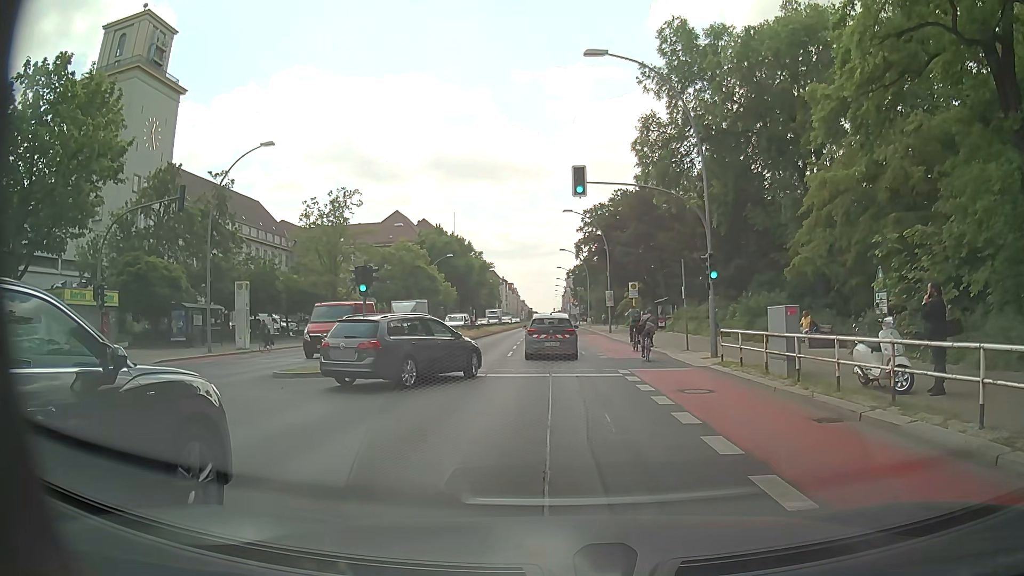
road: primary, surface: asphalt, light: Day
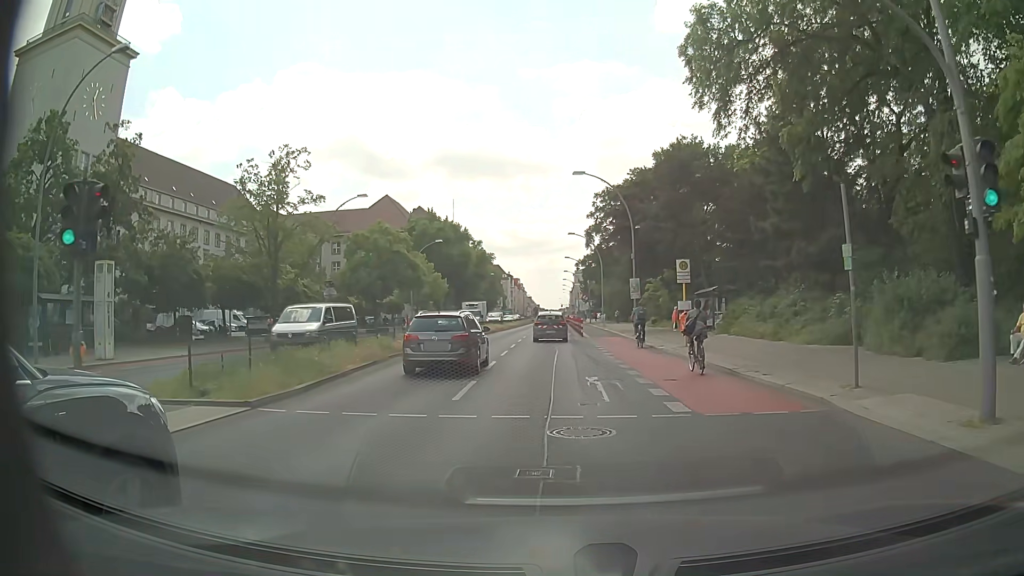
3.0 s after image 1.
(-0.2, +14.4) m; -2°
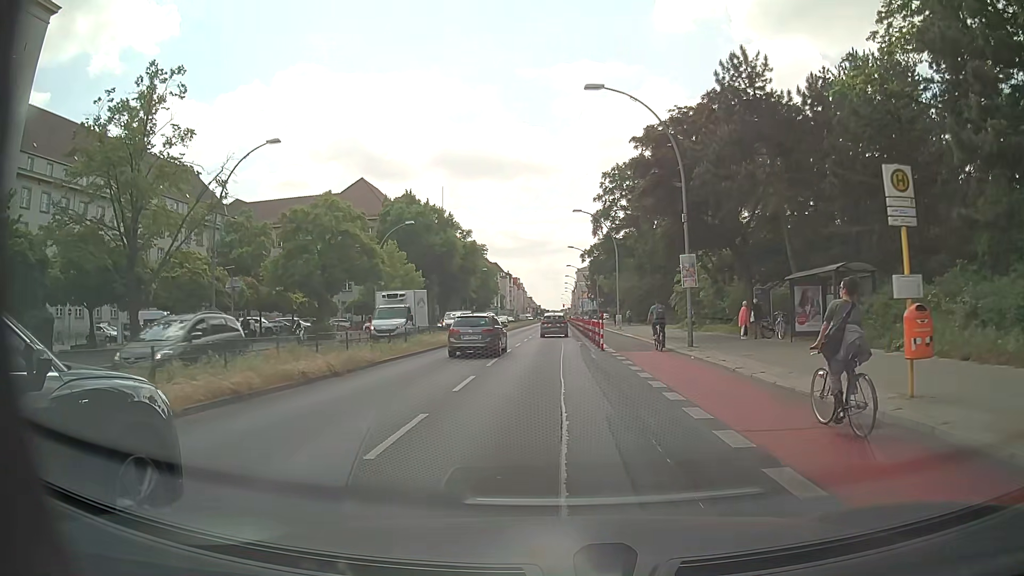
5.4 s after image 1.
(+0.1, +16.9) m; +1°
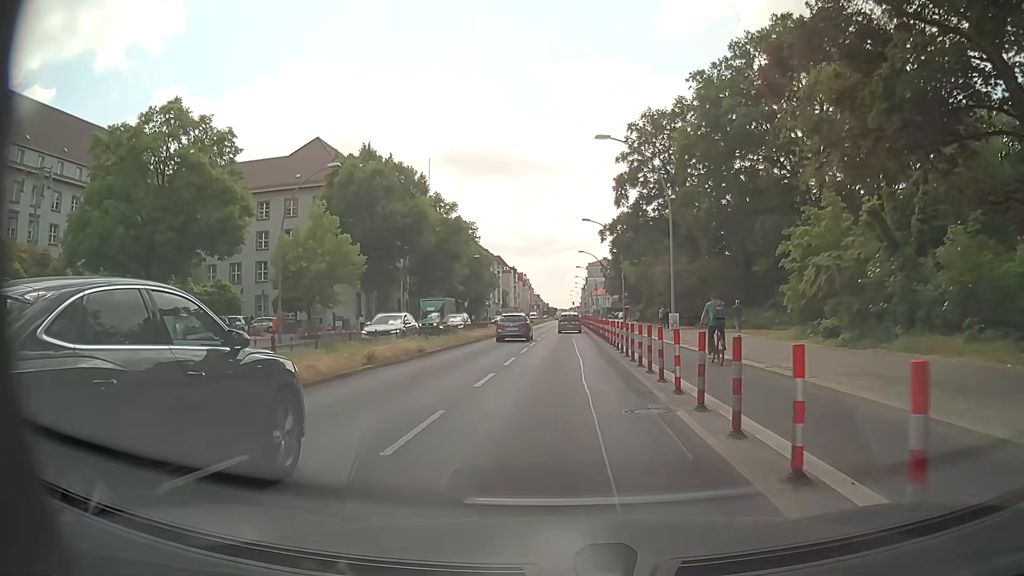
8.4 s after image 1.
(-0.2, +24.1) m; -1°
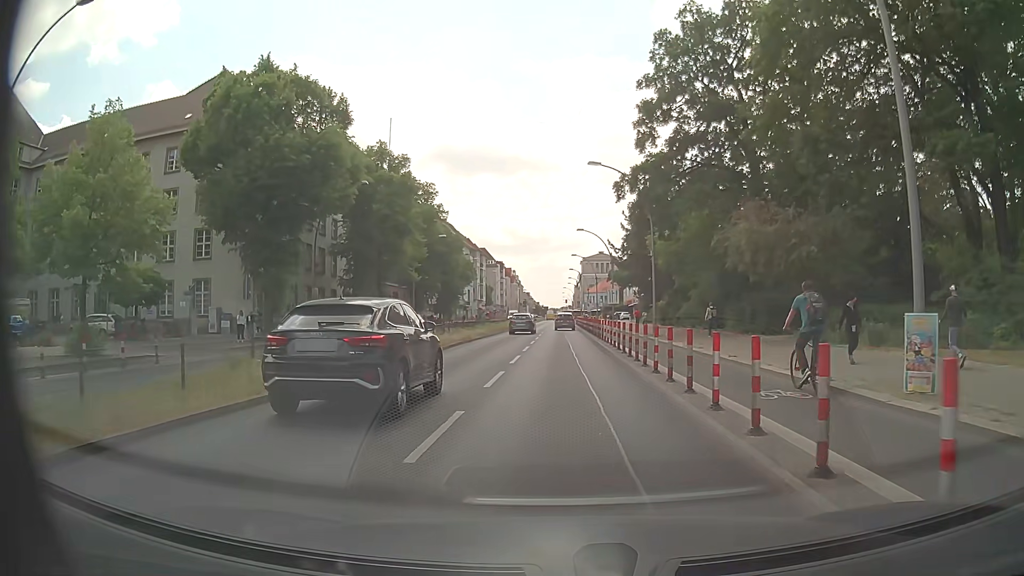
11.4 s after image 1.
(+0.1, +24.0) m; +1°
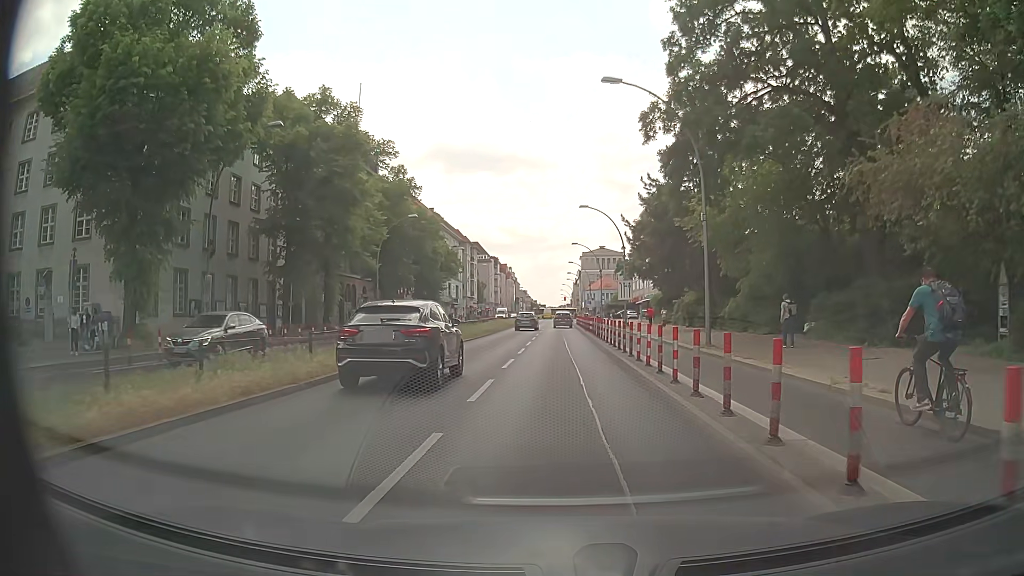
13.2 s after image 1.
(+0.1, +14.7) m; 0°
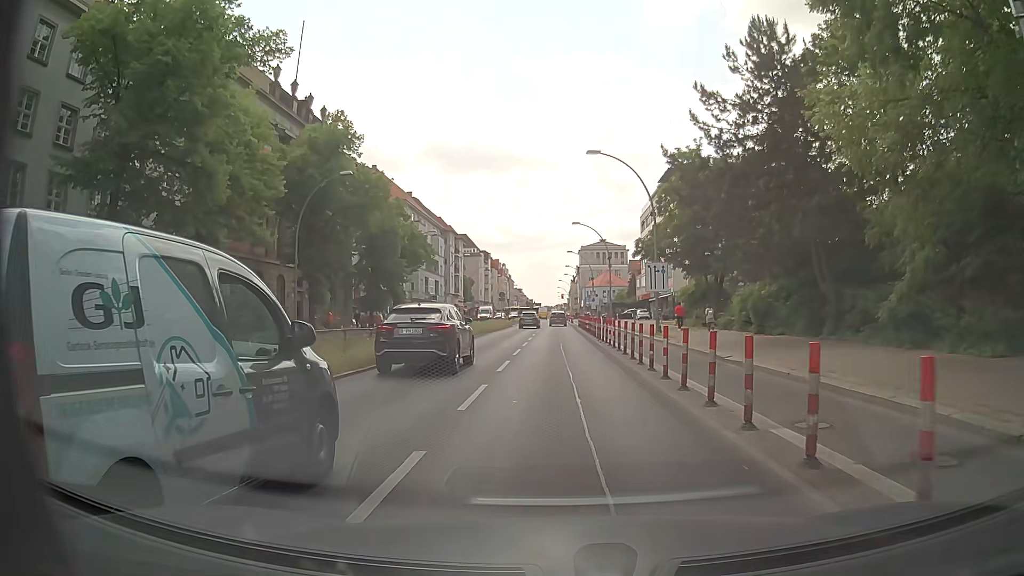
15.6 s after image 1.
(+0.1, +19.1) m; +1°
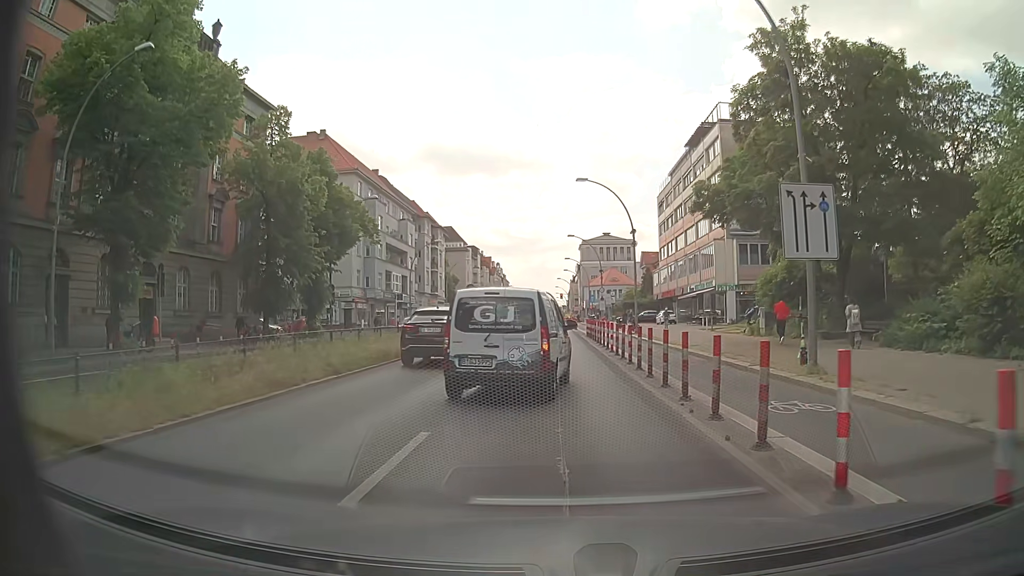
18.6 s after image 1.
(0.0, +23.2) m; 0°
(0, +10) (0, +20) (0, +30) (0, +40) (0, +50) (-1, +60) (-1, +70) (-1, +80) (-1, +90) (-1, +100) m
